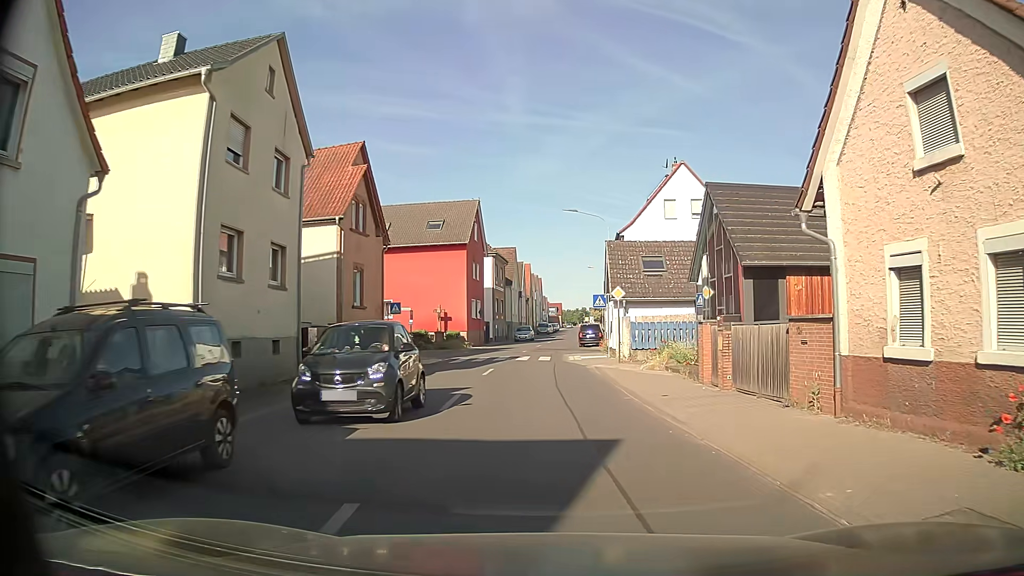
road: tertiary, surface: asphalt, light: Day
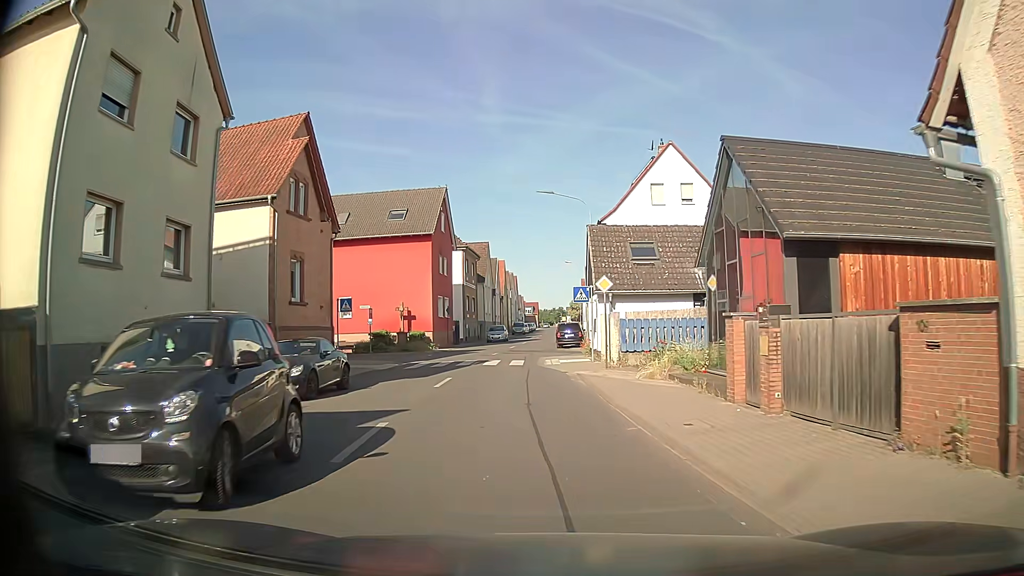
(+0.1, +4.7) m; +1°
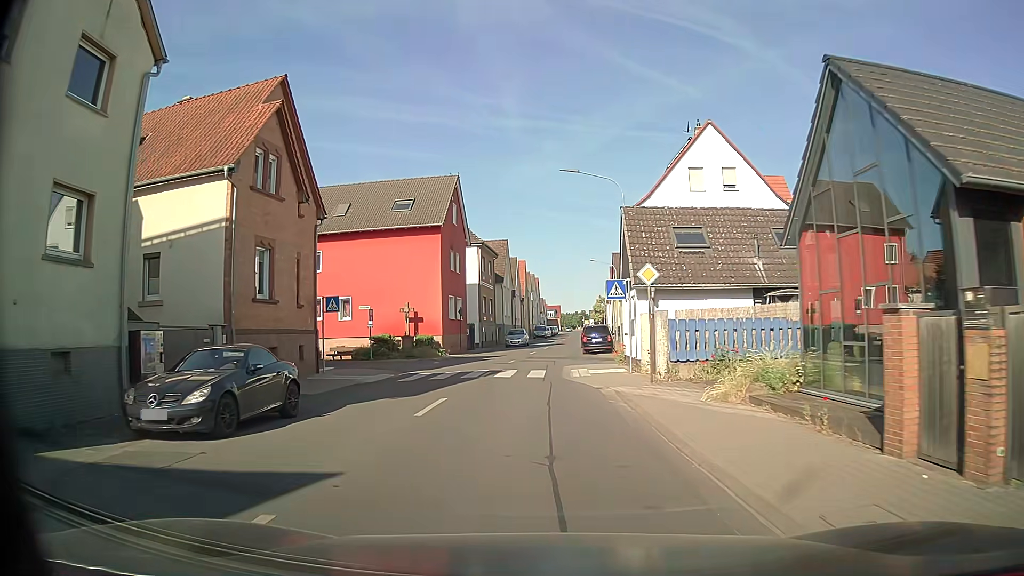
(-0.1, +5.1) m; -1°
